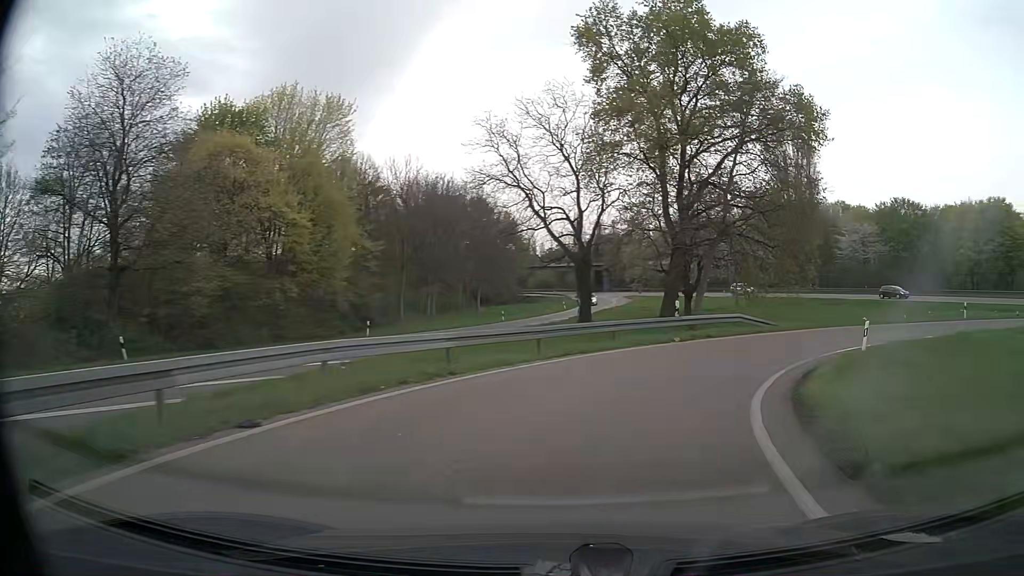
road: trunk_link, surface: asphalt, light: Day
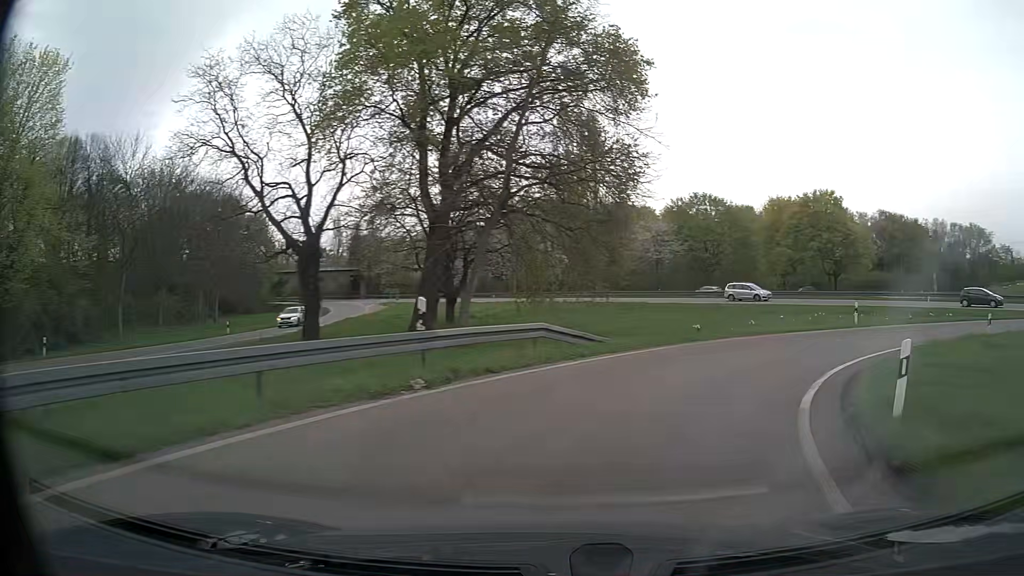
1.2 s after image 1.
(+2.1, +12.5) m; +20°
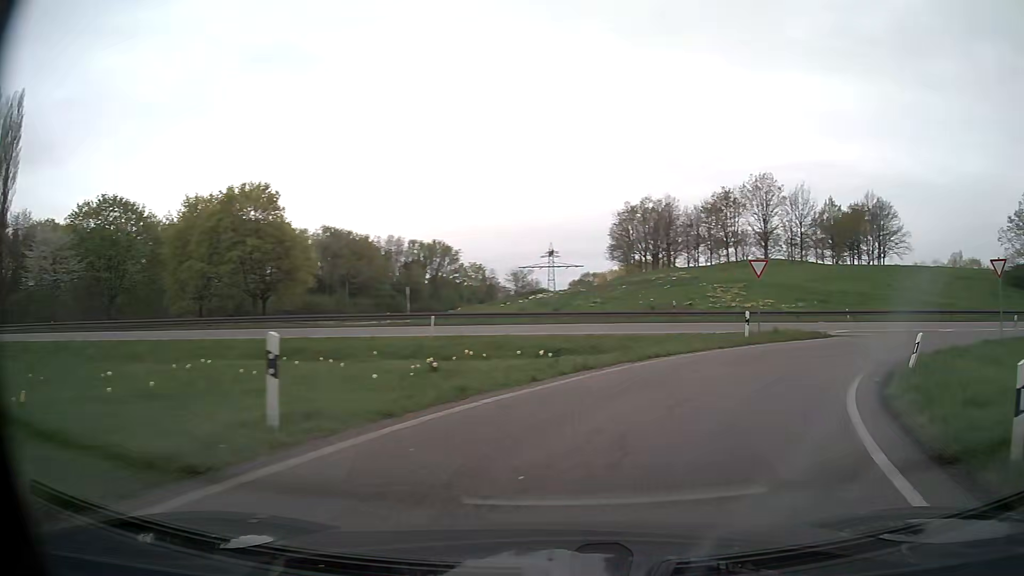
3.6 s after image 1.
(+9.3, +21.4) m; +49°
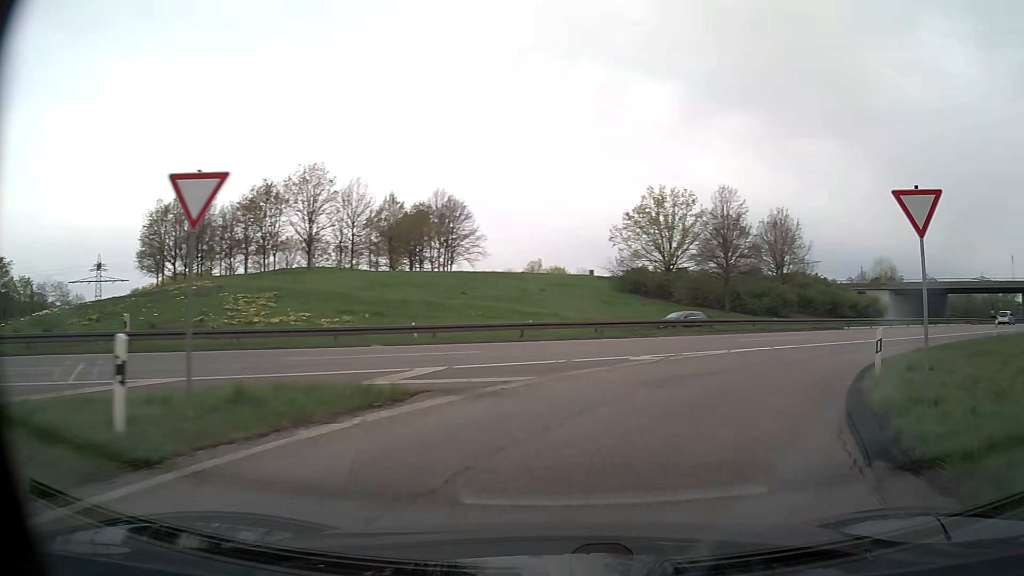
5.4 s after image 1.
(+5.7, +16.6) m; +38°
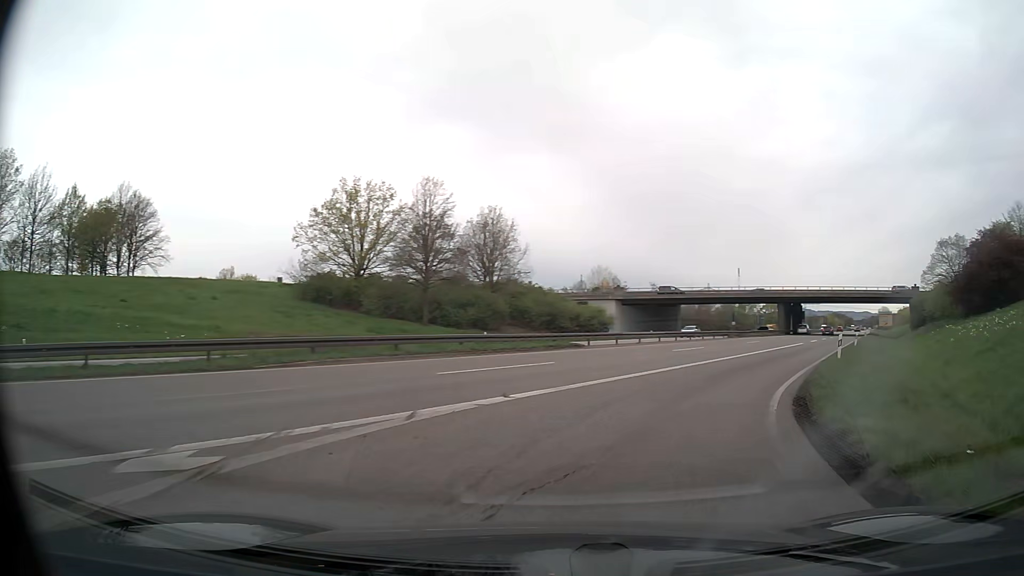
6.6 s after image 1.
(+2.7, +11.9) m; +25°
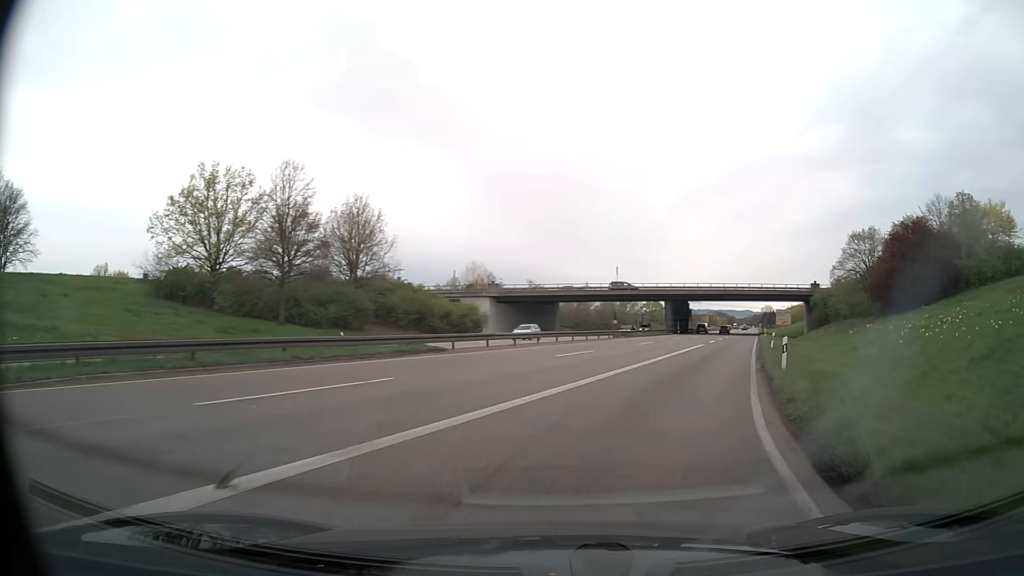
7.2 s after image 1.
(+0.7, +6.5) m; +11°
